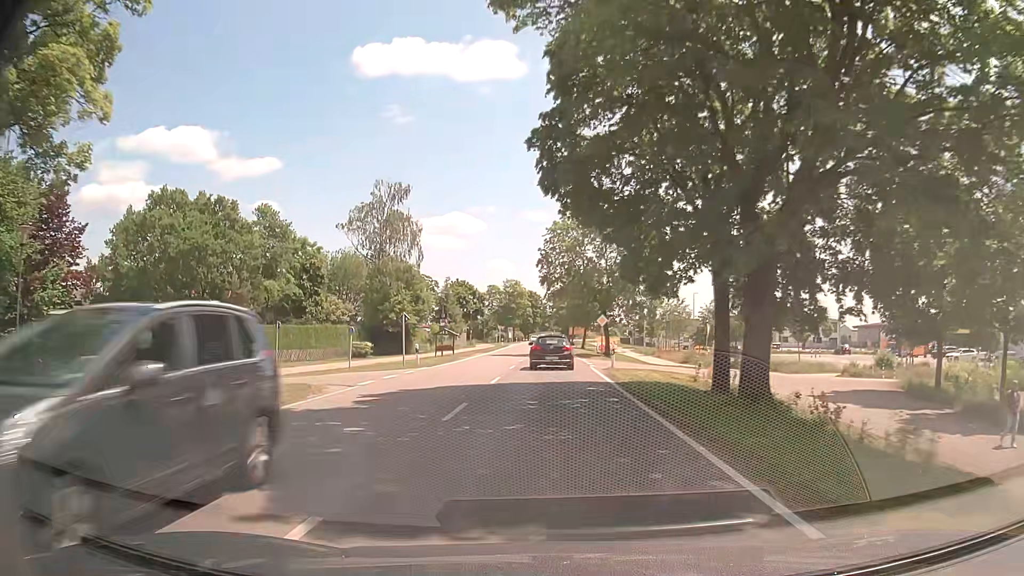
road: tertiary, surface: asphalt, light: Day
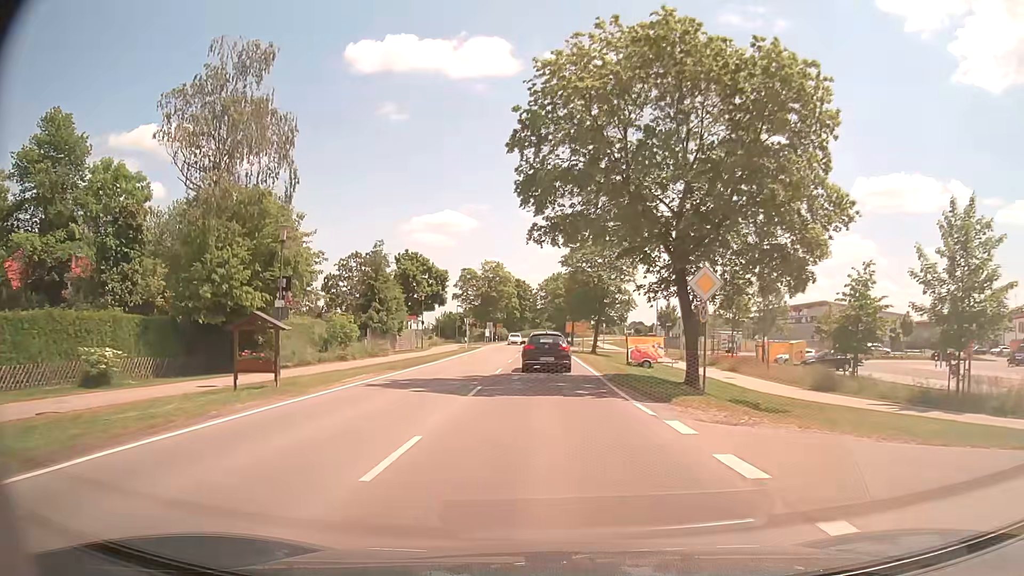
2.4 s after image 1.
(+0.2, +31.9) m; +1°
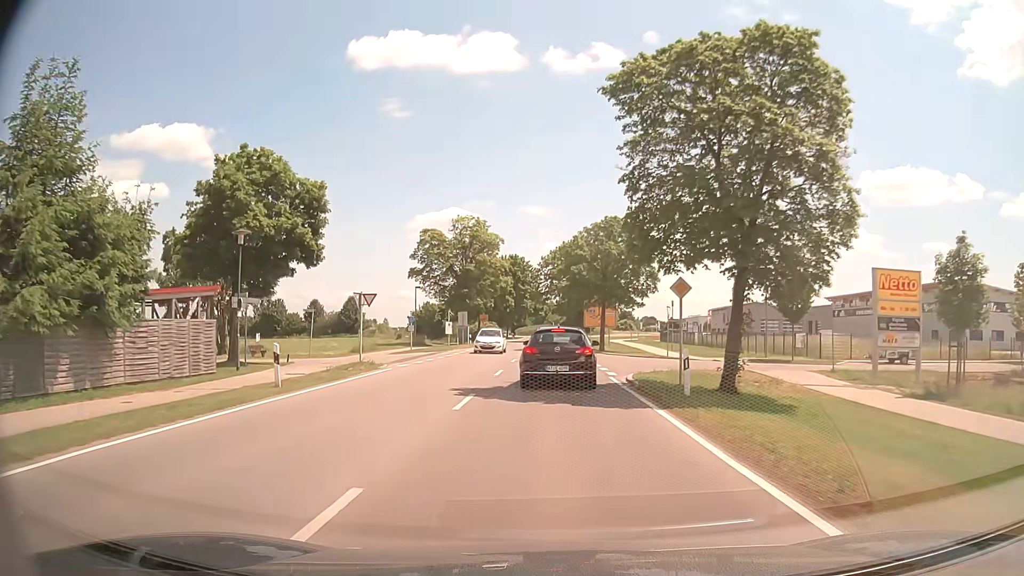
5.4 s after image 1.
(-0.4, +39.2) m; -1°
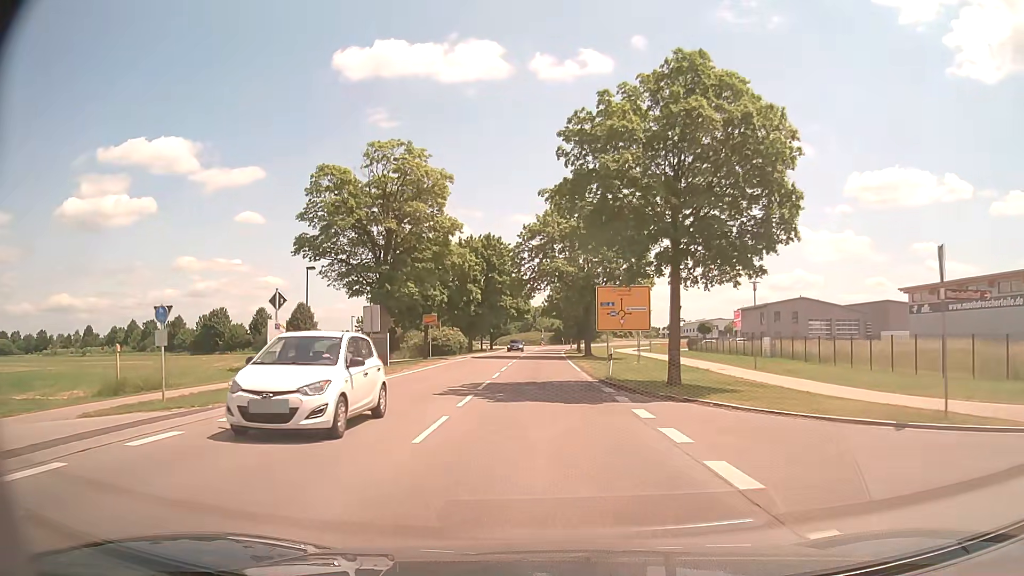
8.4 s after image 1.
(+0.2, +30.6) m; +1°
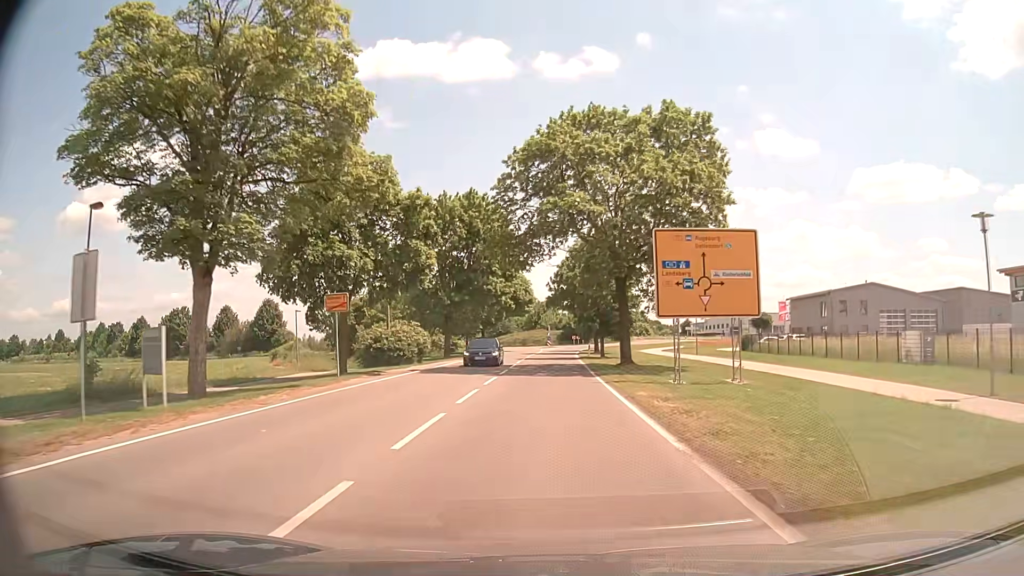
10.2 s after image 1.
(0.0, +22.9) m; -1°
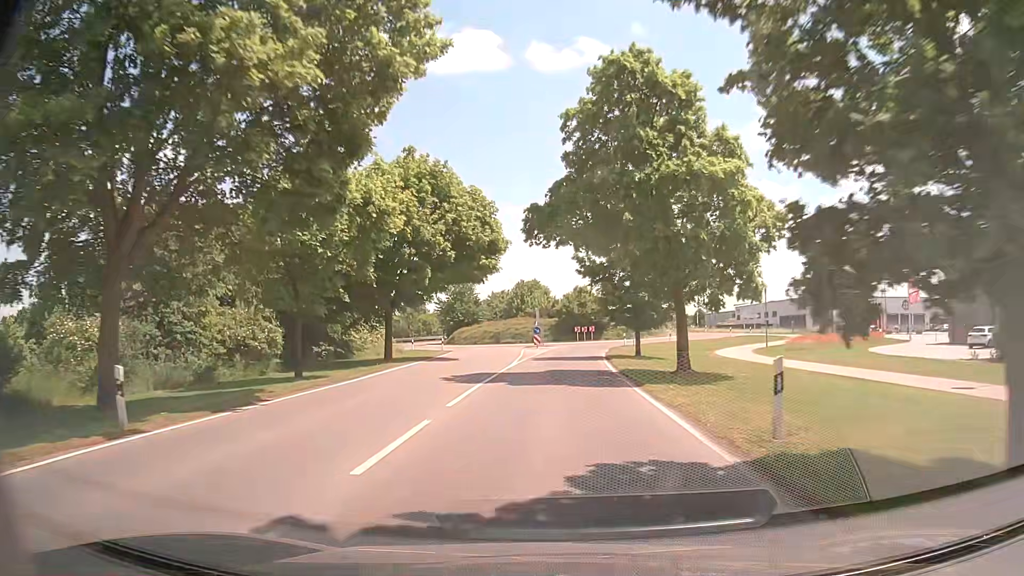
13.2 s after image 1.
(+0.2, +43.7) m; +1°
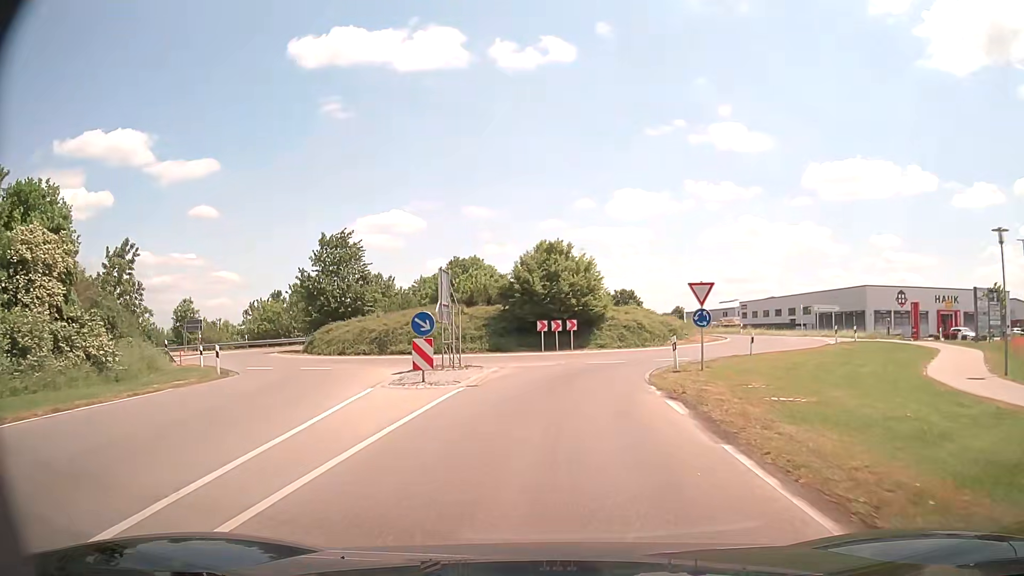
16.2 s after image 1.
(+0.7, +35.7) m; +3°
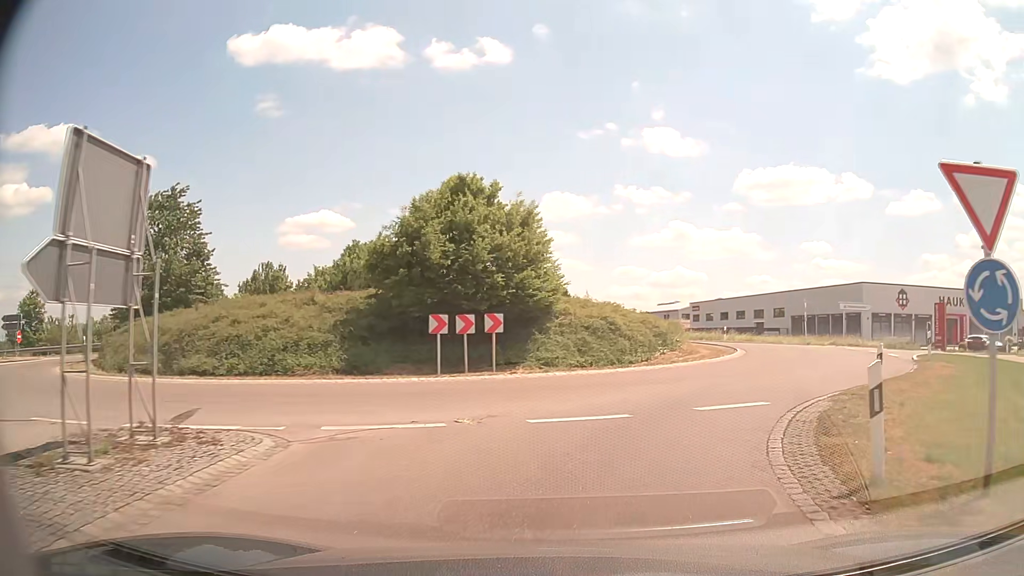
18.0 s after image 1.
(+0.6, +15.9) m; +7°
(+2, +10) (+6, +19) (+10, +28) (+9, +38) (+5, +47) (+1, +56) (-1, +66) (-2, +76) (-2, +86) (-3, +96) m
